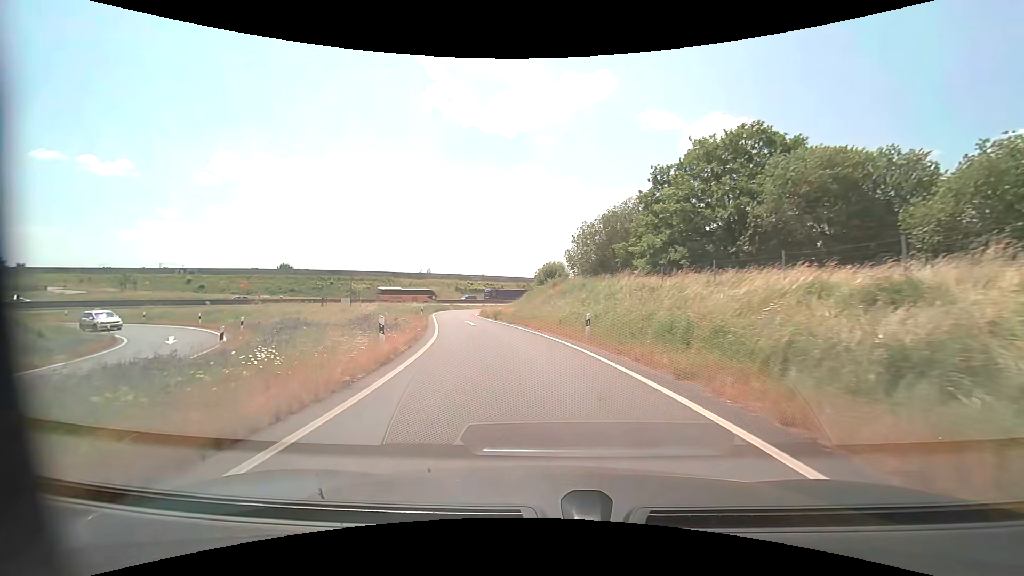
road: motorway_link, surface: asphalt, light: Day
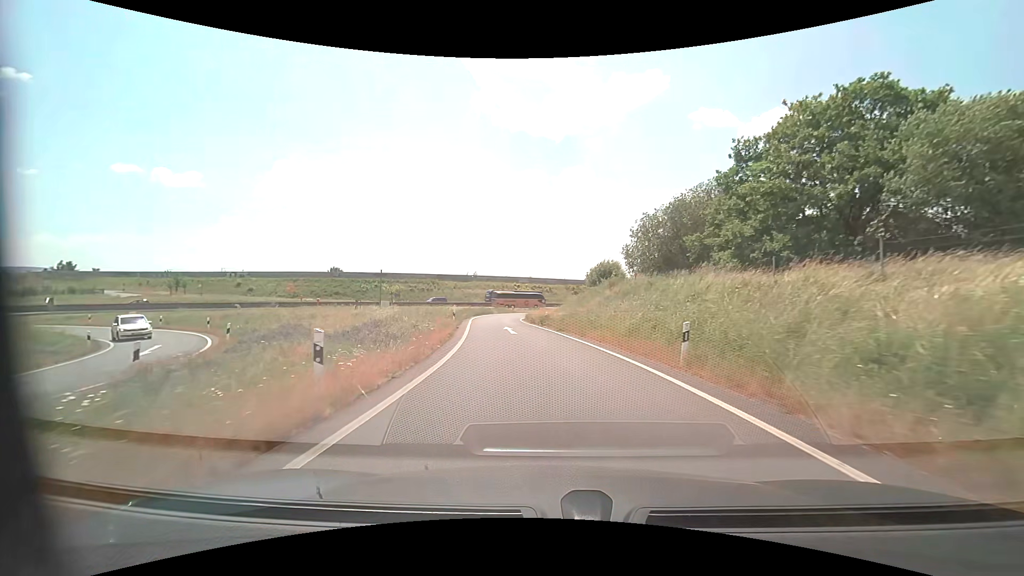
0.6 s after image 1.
(-0.4, +6.5) m; -7°
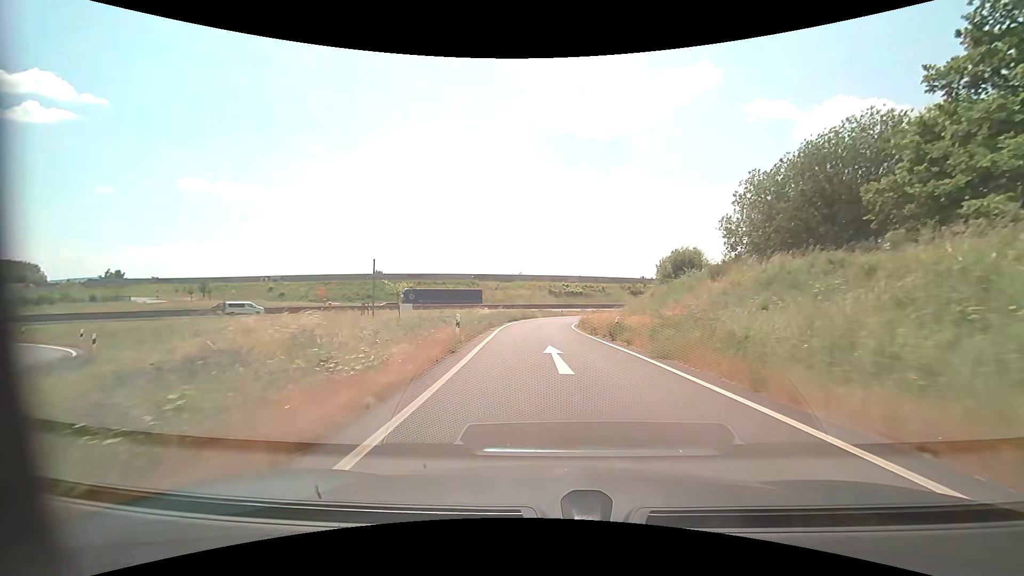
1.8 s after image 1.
(-0.7, +14.2) m; -5°
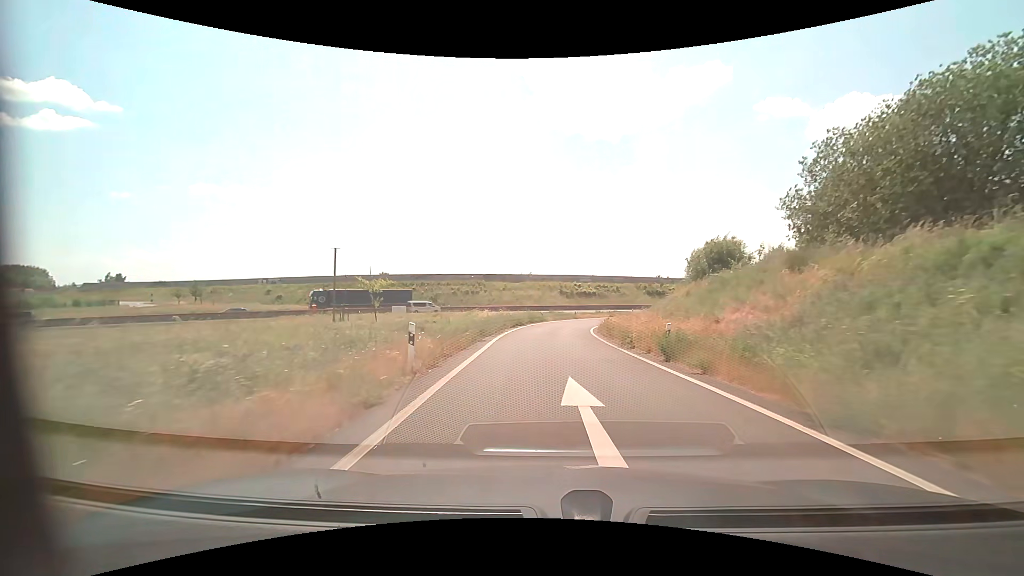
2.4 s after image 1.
(-0.1, +7.6) m; -1°
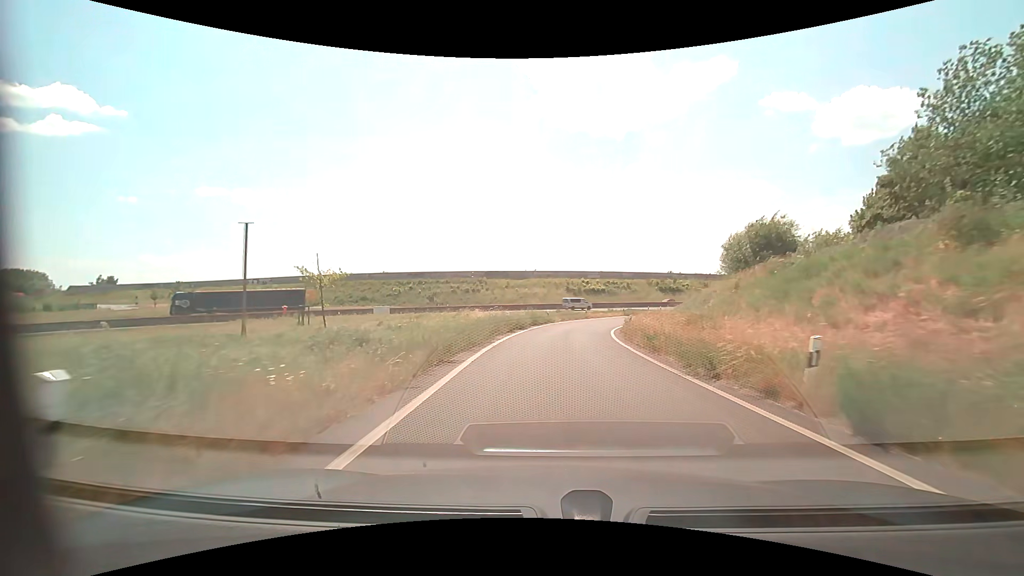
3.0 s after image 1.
(-0.1, +7.9) m; -1°
